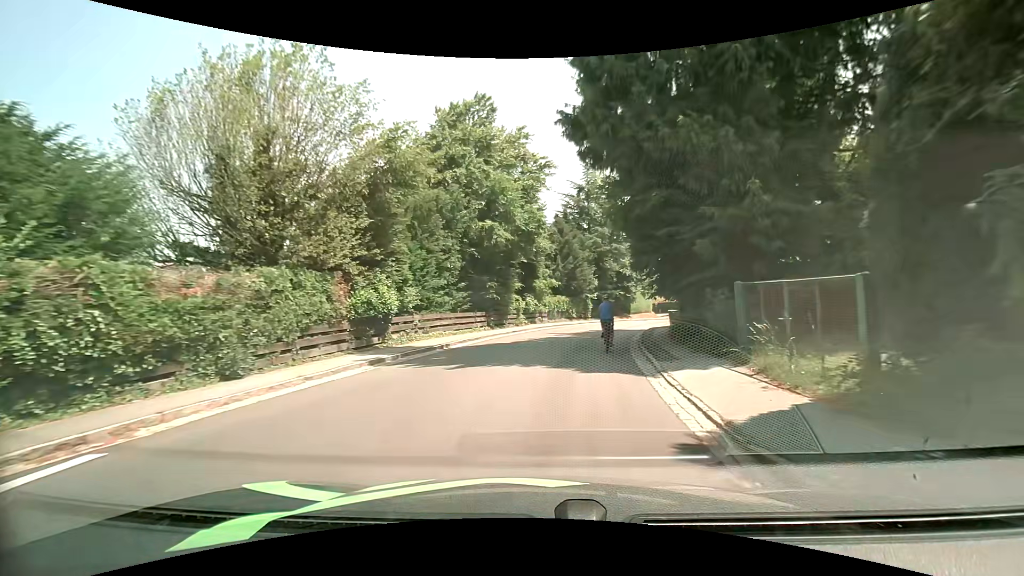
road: tertiary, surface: asphalt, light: Day
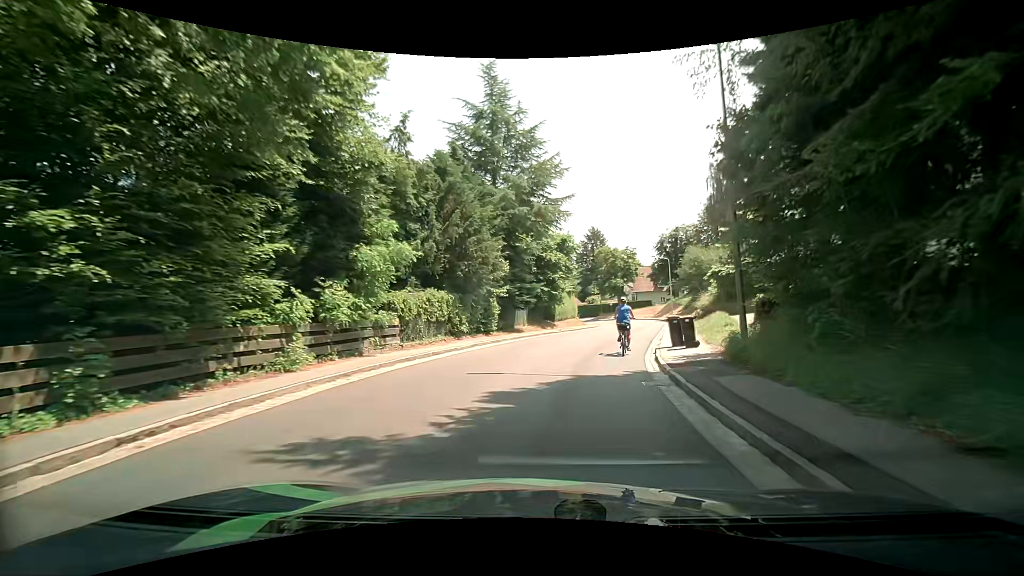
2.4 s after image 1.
(+1.9, +21.1) m; +11°
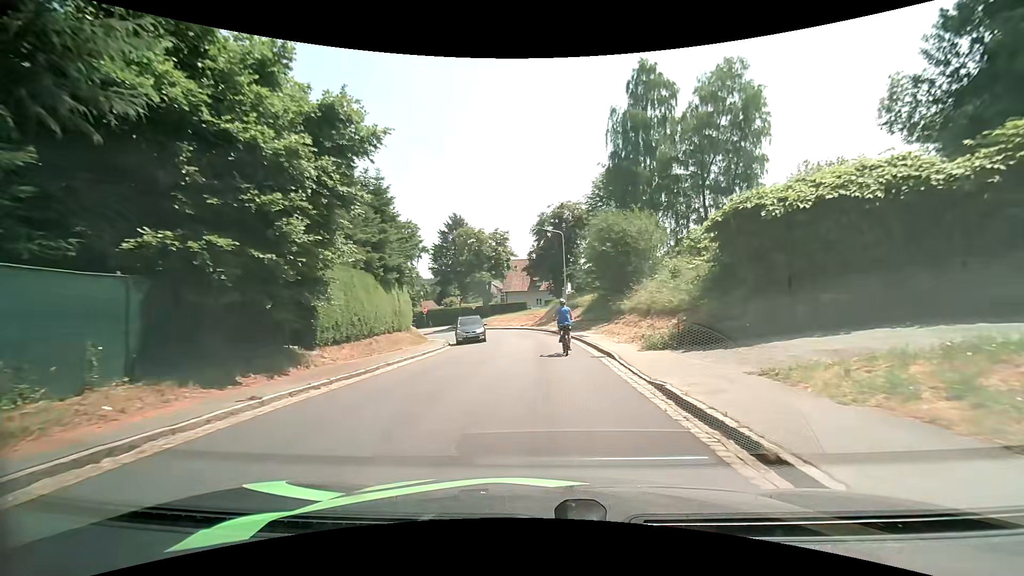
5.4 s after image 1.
(+3.1, +25.5) m; +15°
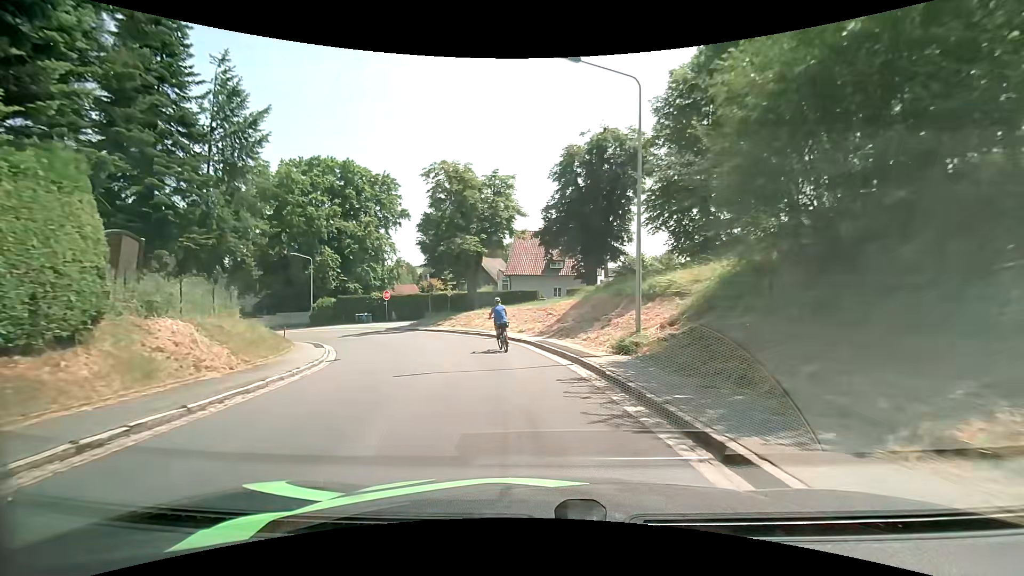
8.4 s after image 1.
(0.0, +24.8) m; -3°
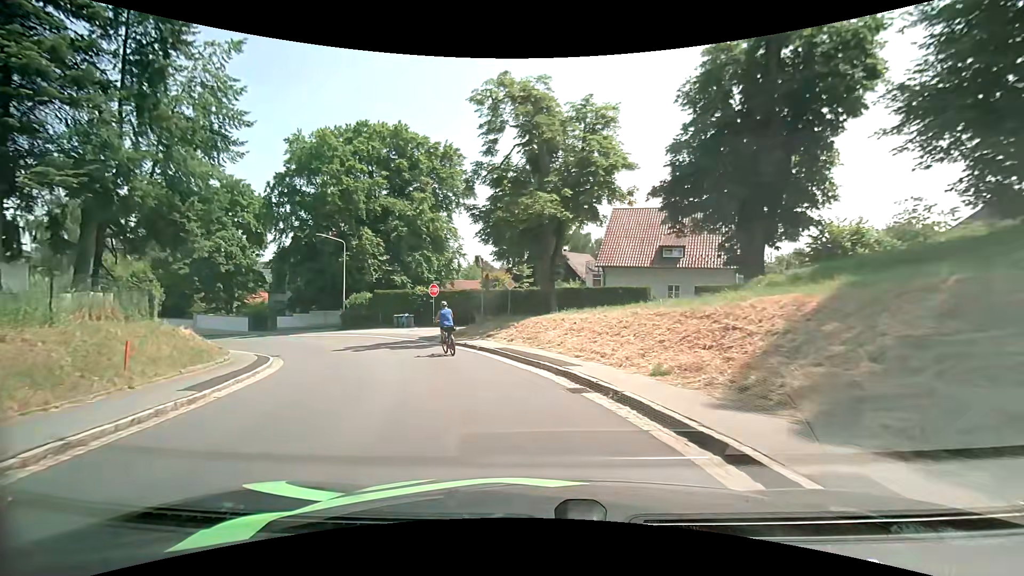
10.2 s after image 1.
(-0.8, +14.5) m; -9°
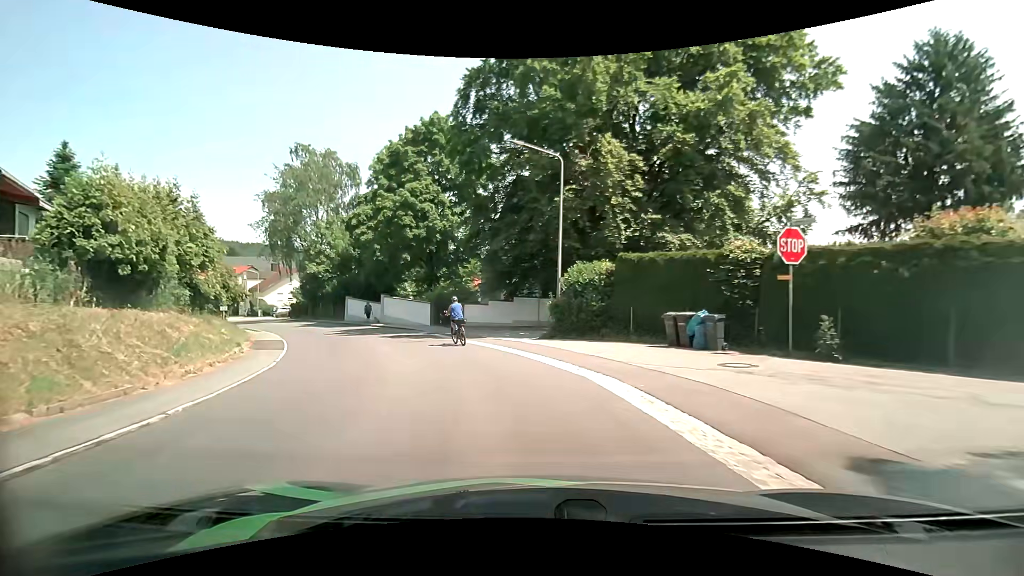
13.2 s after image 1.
(-5.6, +22.6) m; -30°
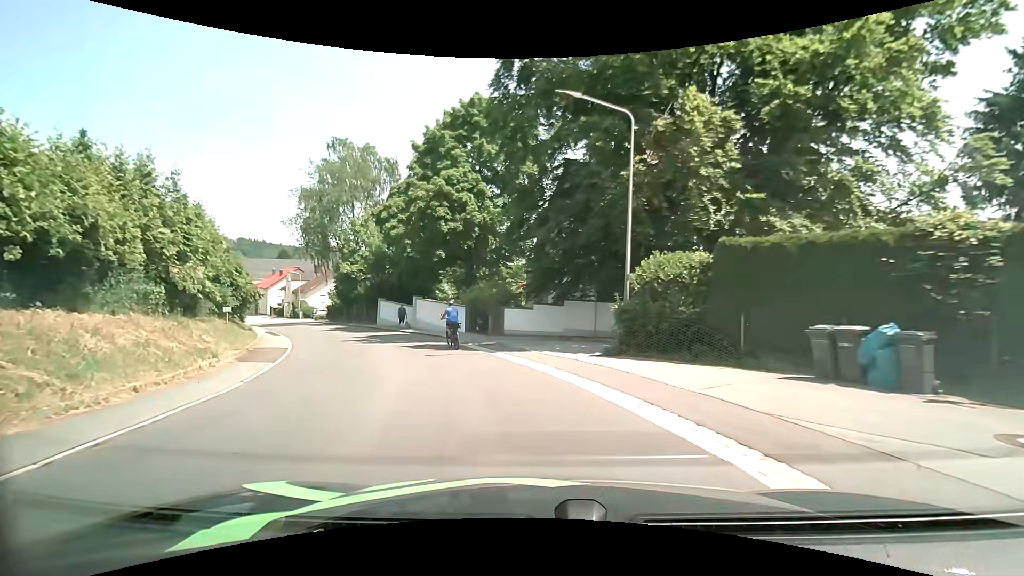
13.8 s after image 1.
(-0.2, +4.8) m; -4°
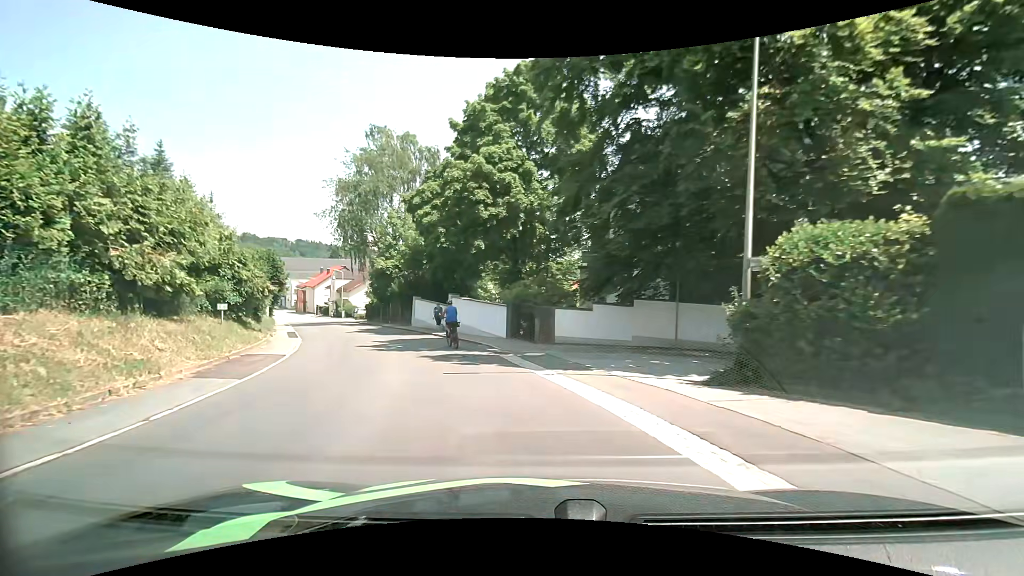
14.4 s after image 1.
(-0.3, +4.8) m; -6°
(-1, +10) (-4, +19) (-8, +29) (-13, +37) (-17, +46) (-22, +55) (-27, +64) (-32, +73) (-37, +81) (-42, +90) m
